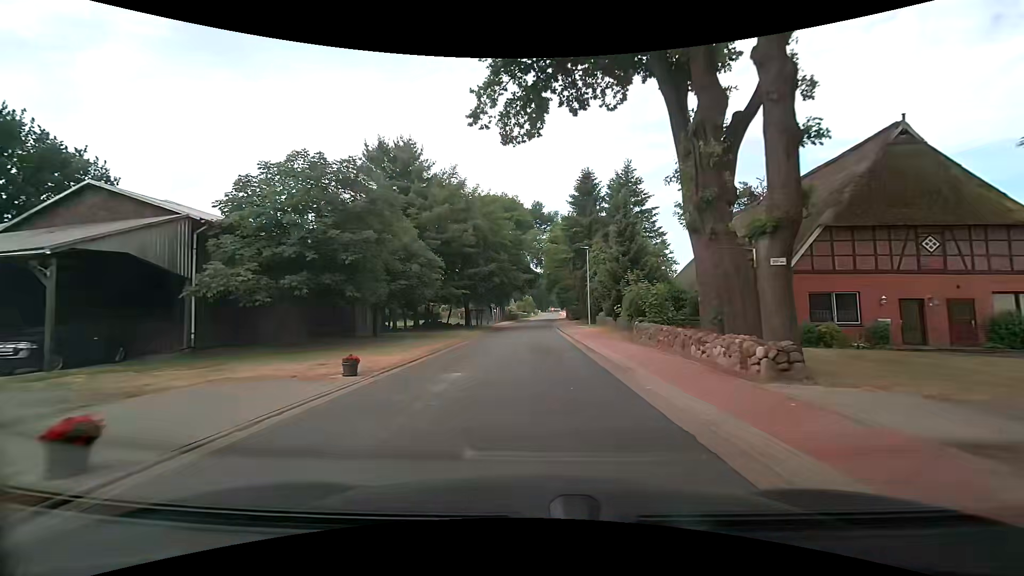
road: tertiary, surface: asphalt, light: Day
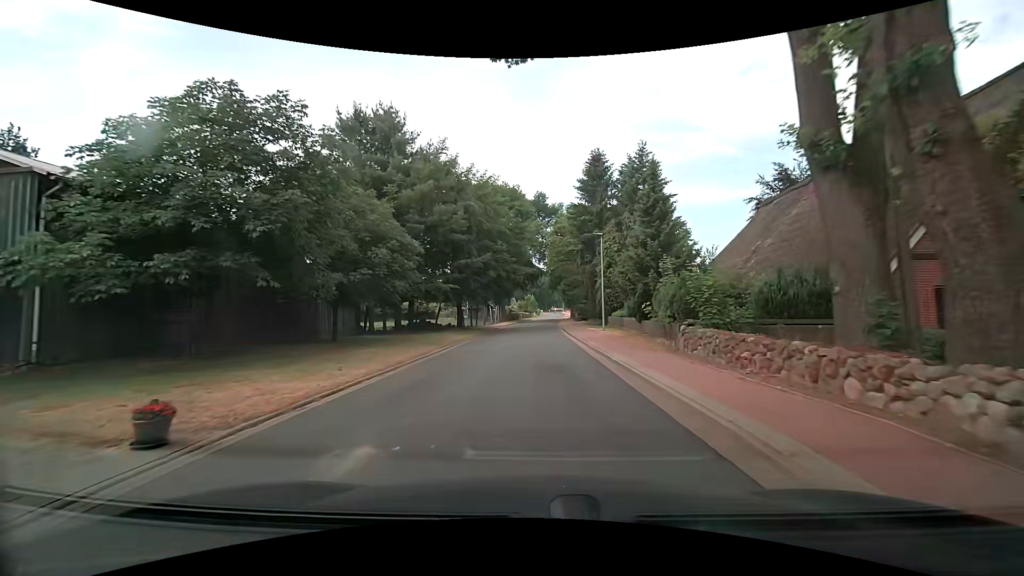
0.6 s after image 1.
(+0.1, +6.6) m; 0°
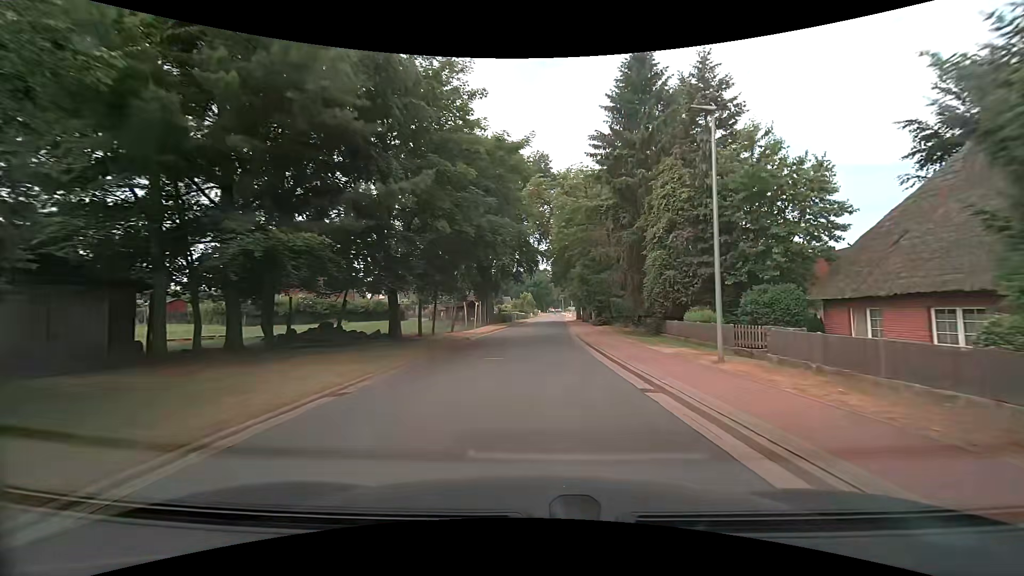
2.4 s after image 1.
(+0.1, +20.1) m; +1°
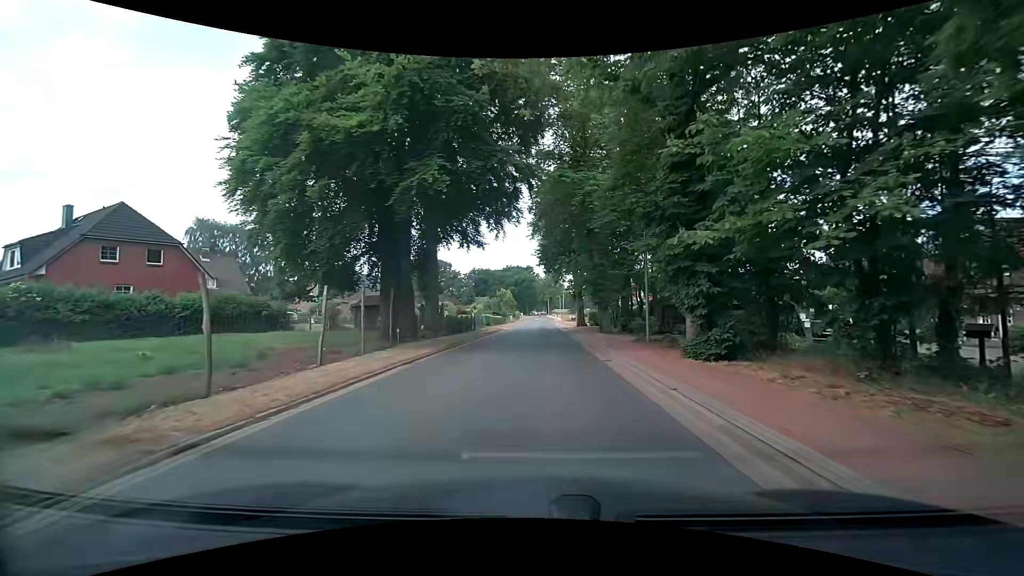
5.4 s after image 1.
(+0.2, +29.0) m; +2°
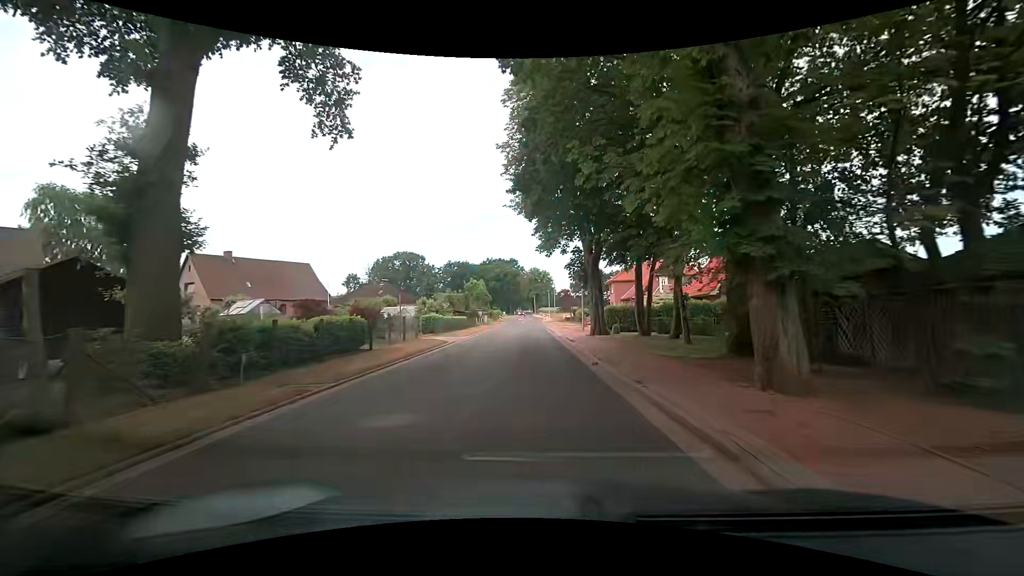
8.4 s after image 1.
(+0.5, +26.0) m; +2°
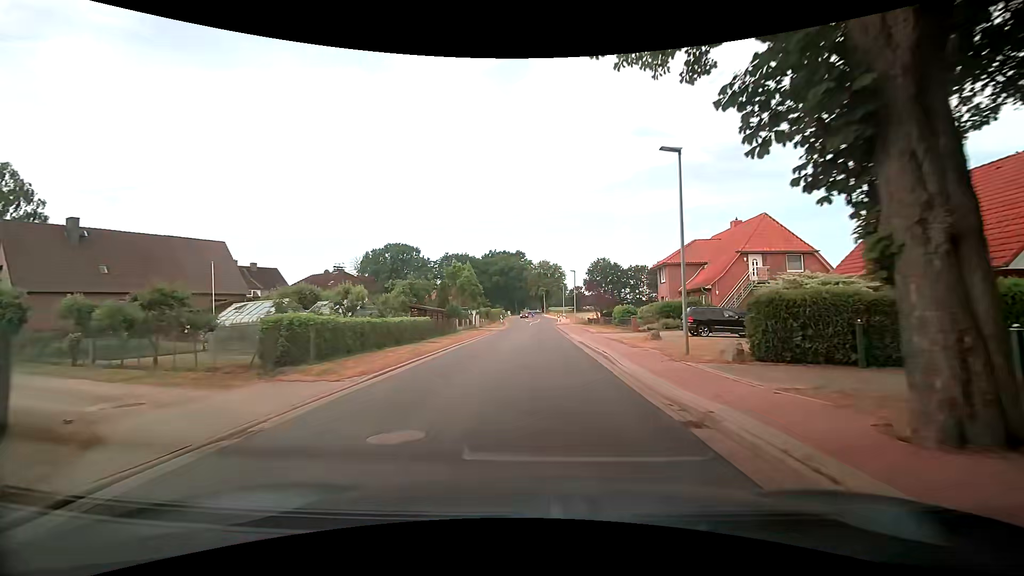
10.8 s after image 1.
(-0.7, +23.5) m; -2°
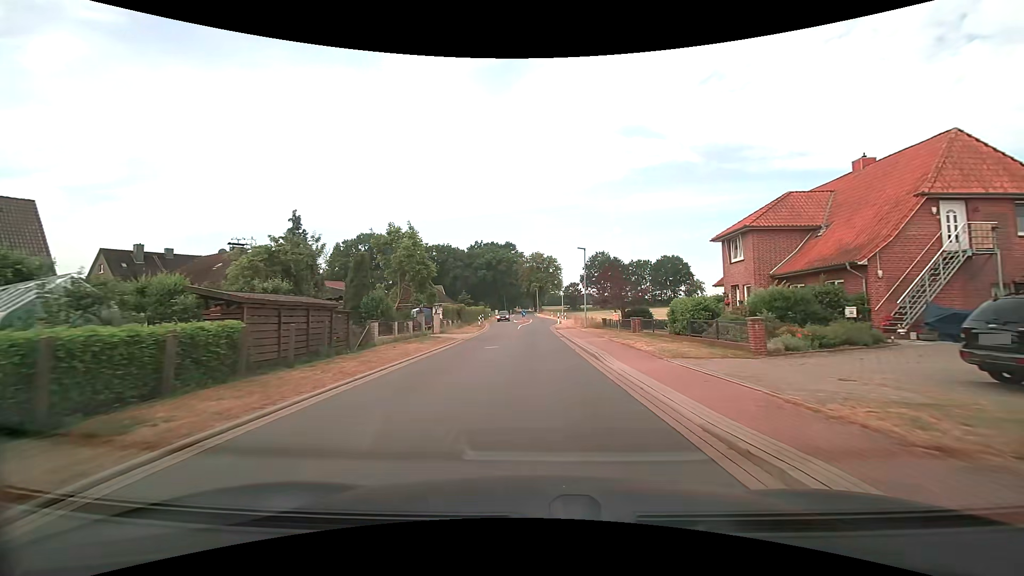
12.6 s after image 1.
(+0.2, +19.5) m; +1°
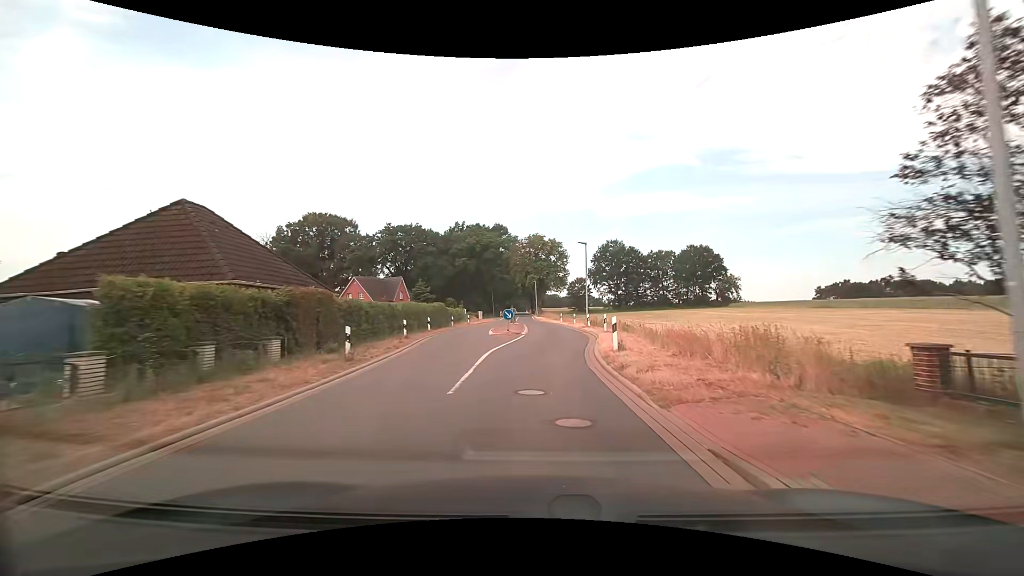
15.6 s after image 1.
(+0.2, +34.5) m; +1°
(0, +10) (0, +20) (+1, +30) (+1, +40) (+1, +50) (0, +60) (-1, +70) (-1, +80) (-2, +90) (-2, +100) m
